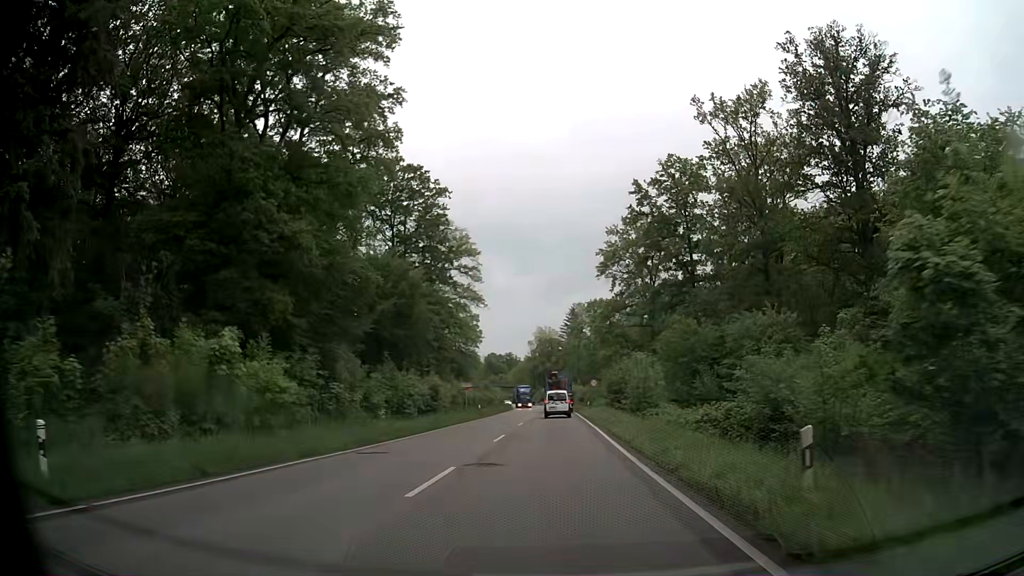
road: secondary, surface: asphalt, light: Day
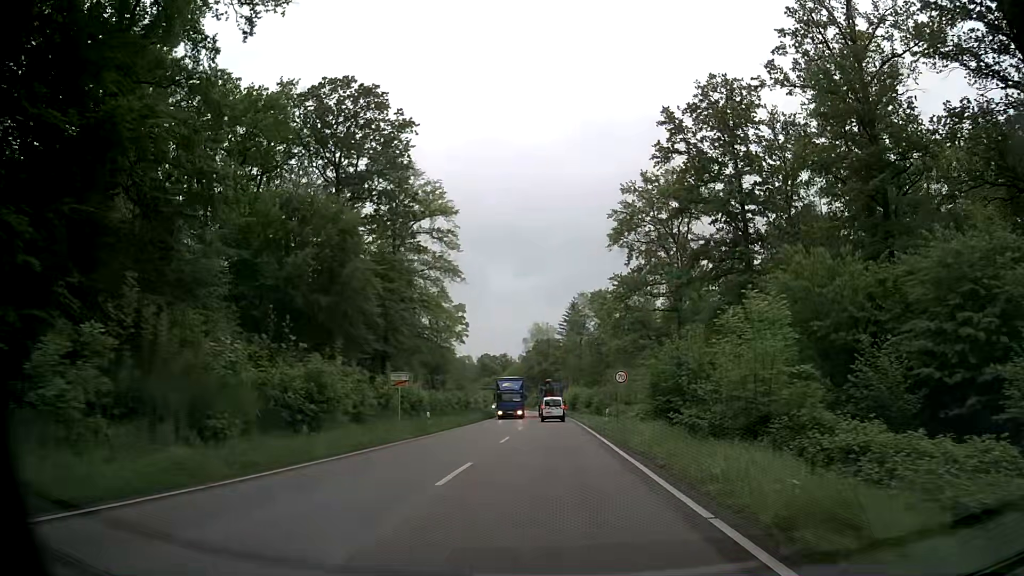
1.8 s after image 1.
(0.0, +22.4) m; 0°
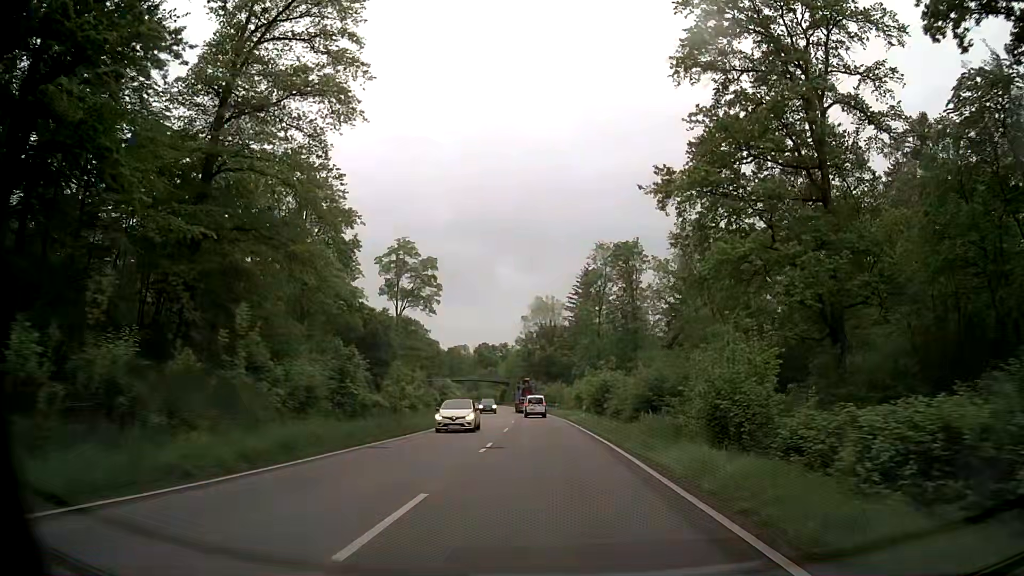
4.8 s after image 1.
(-0.4, +41.7) m; 0°
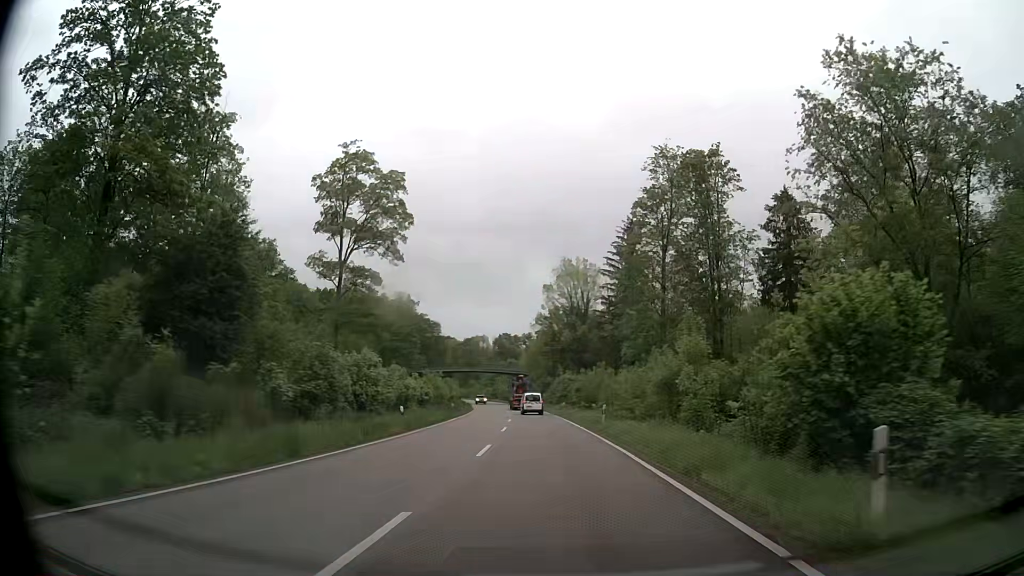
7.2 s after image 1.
(-1.0, +37.8) m; -3°
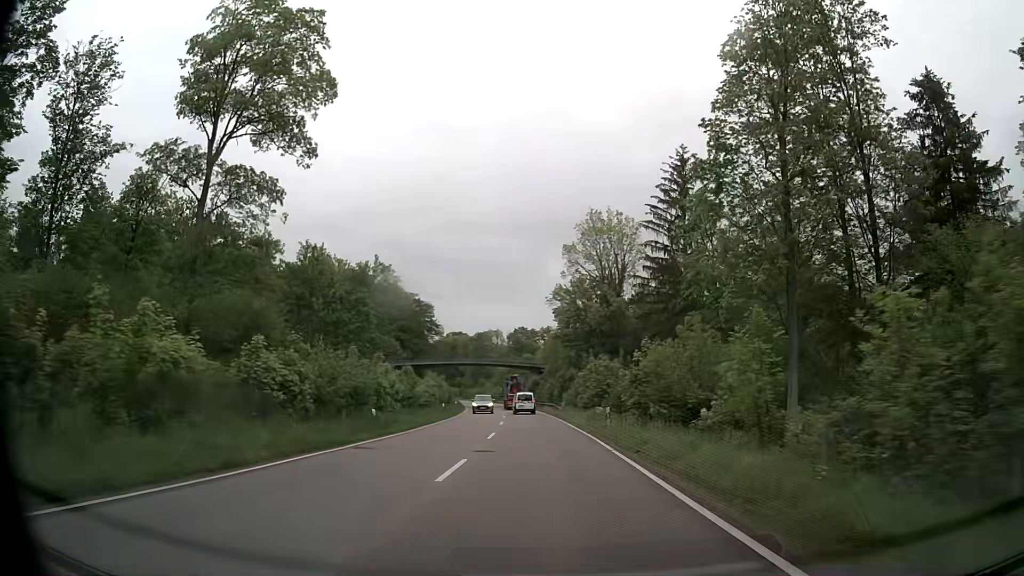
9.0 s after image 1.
(-0.3, +29.2) m; -1°
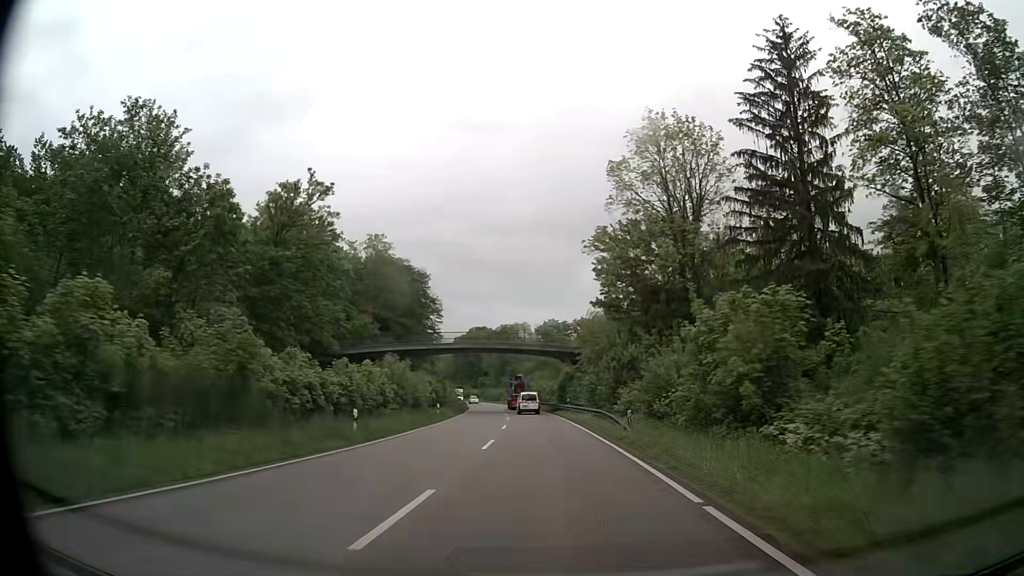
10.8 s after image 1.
(-0.7, +29.3) m; -3°
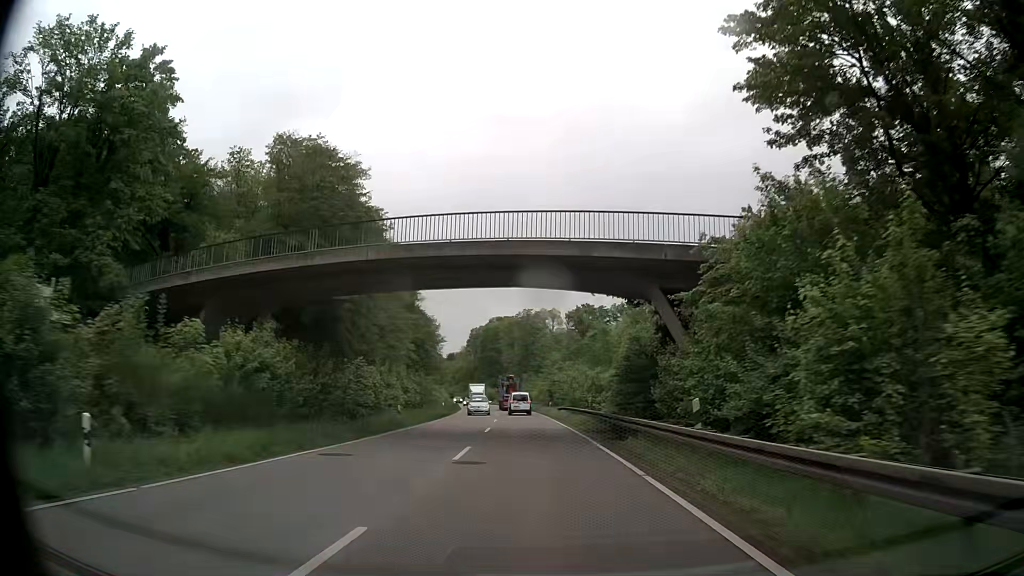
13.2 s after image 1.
(-1.1, +39.3) m; -3°
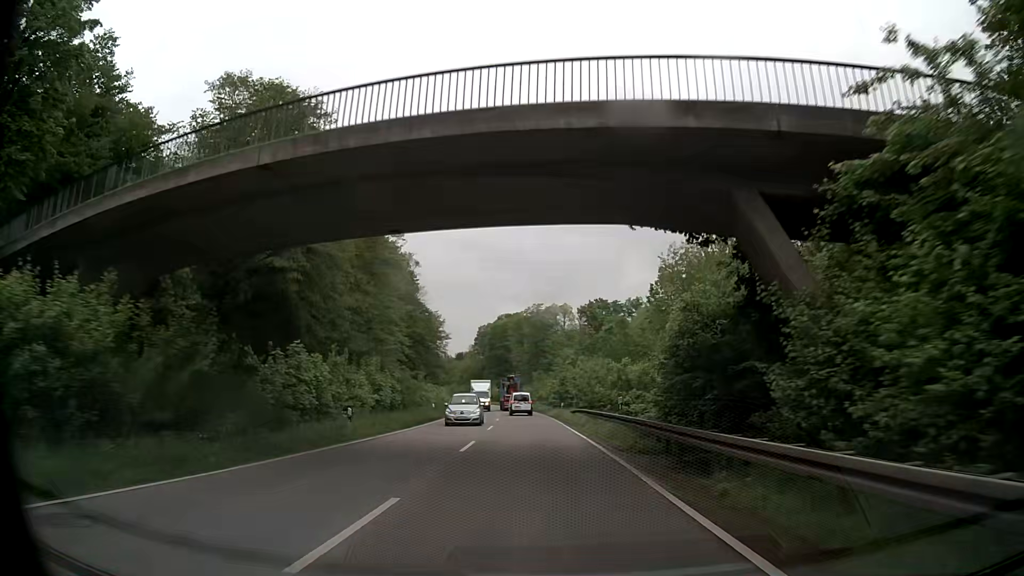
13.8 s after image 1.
(0.0, +9.8) m; 0°
(0, +10) (0, +20) (-1, +30) (-2, +40) (-2, +50) (-3, +60) (-4, +70) (-5, +80) (-6, +90) (-8, +100) m
